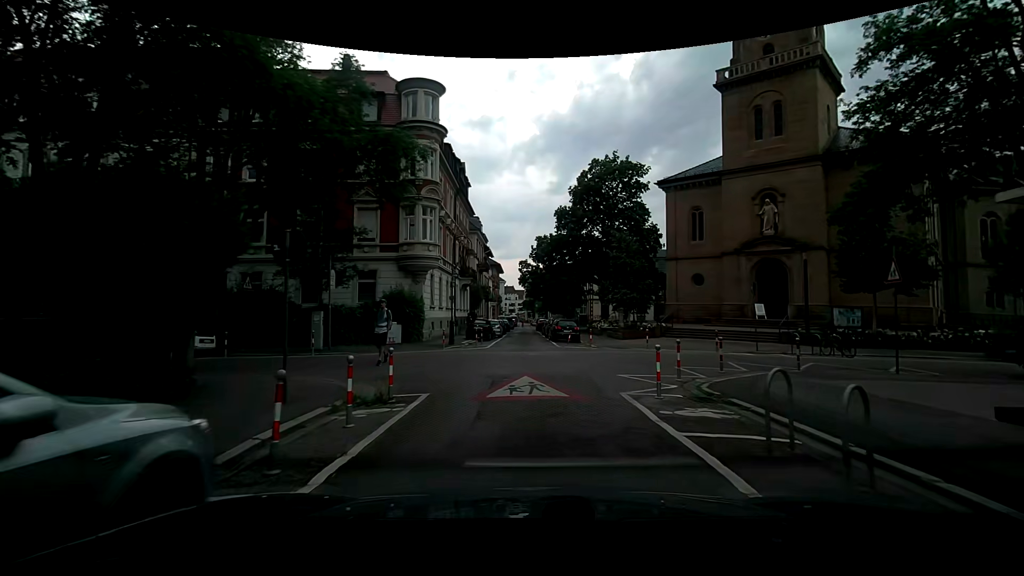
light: Day
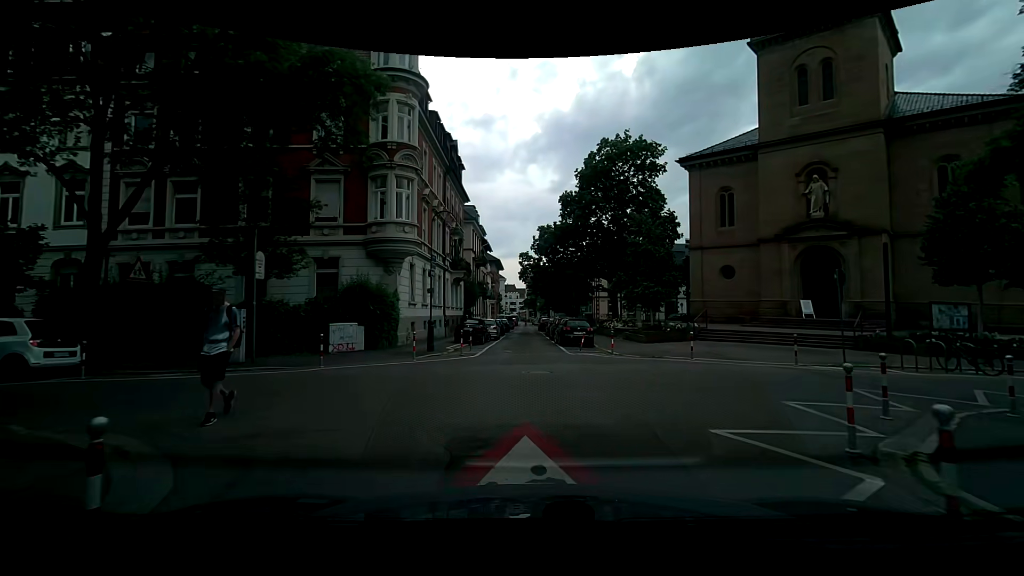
(+0.1, +5.8) m; +1°
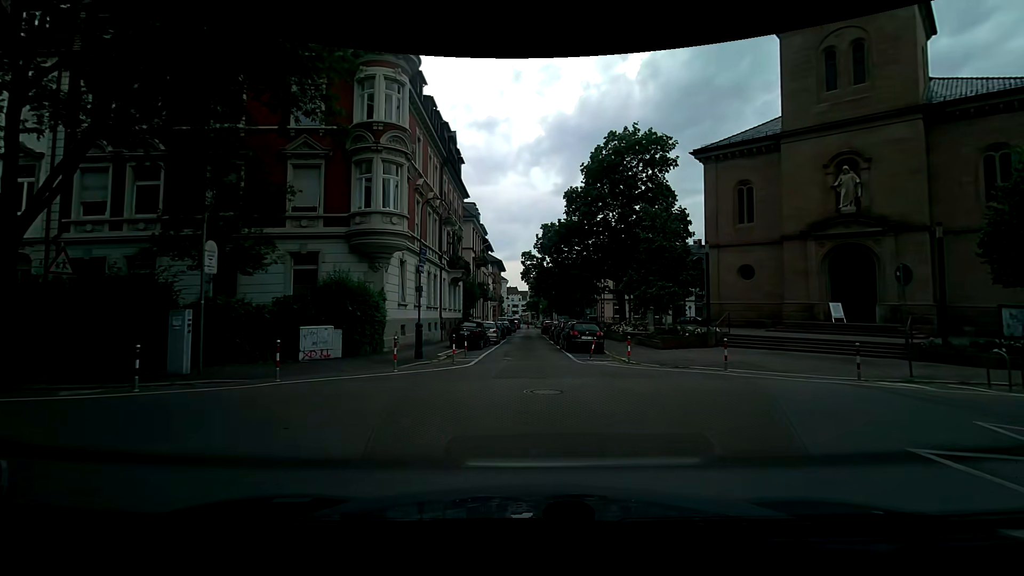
(0.0, +2.5) m; +2°
